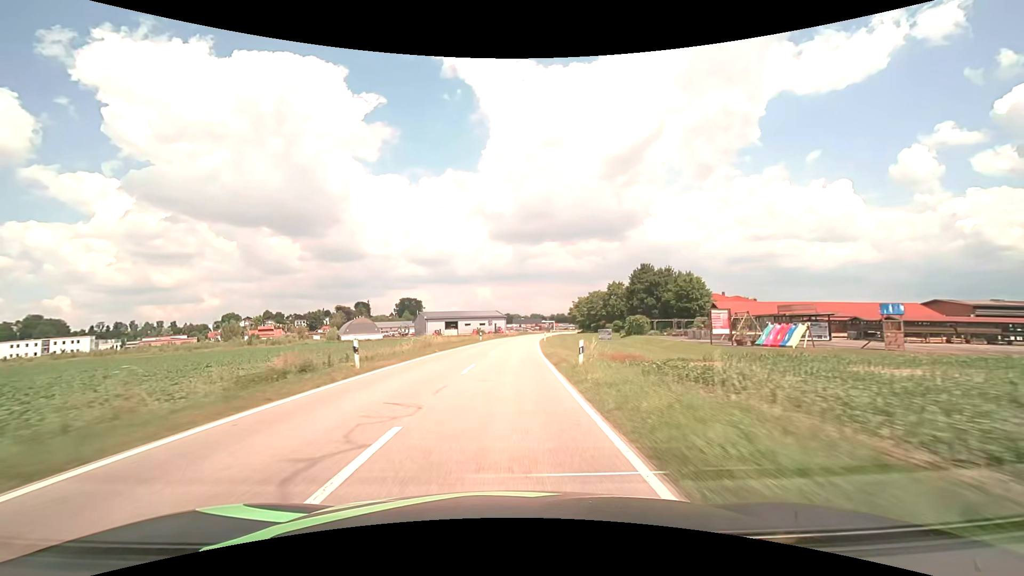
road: tertiary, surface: asphalt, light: Day
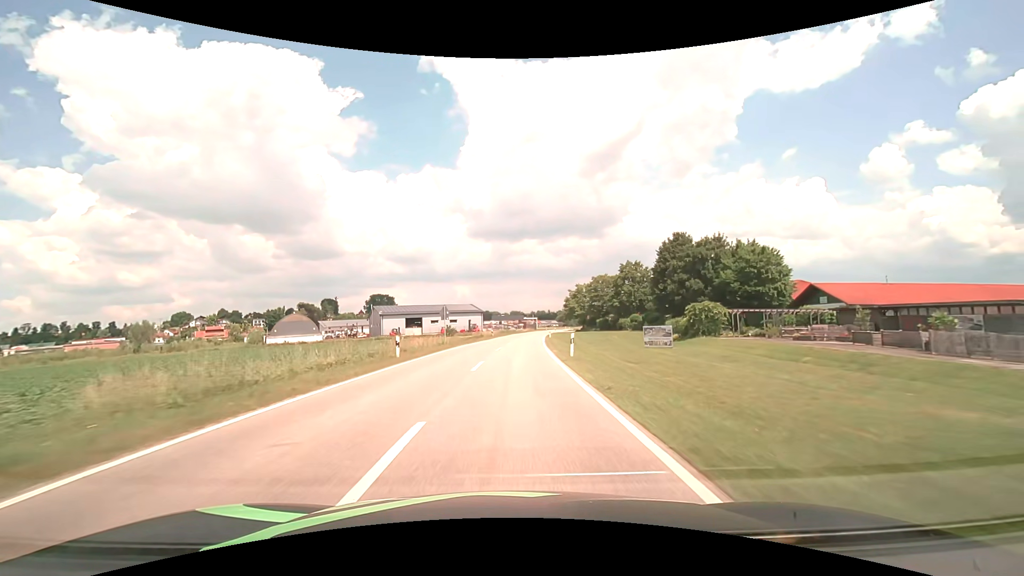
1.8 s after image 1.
(+0.7, +36.1) m; +2°
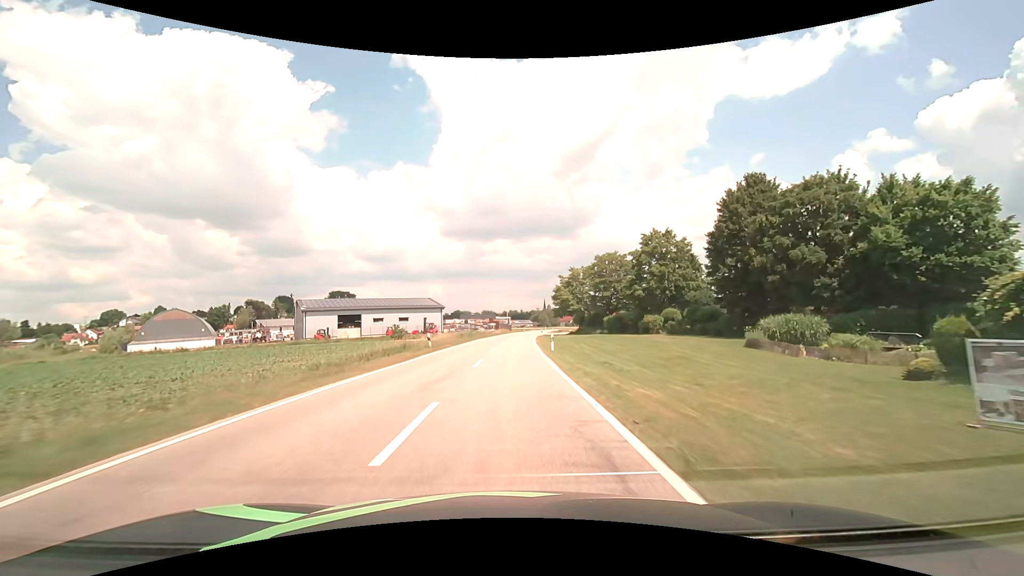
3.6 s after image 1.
(+1.0, +33.8) m; +3°
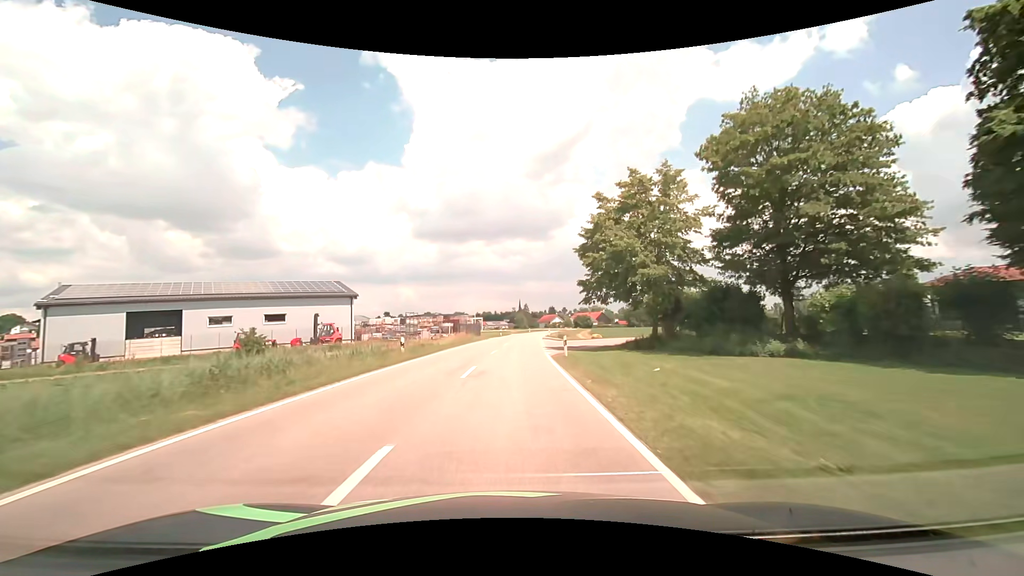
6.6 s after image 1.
(+1.3, +51.5) m; +3°
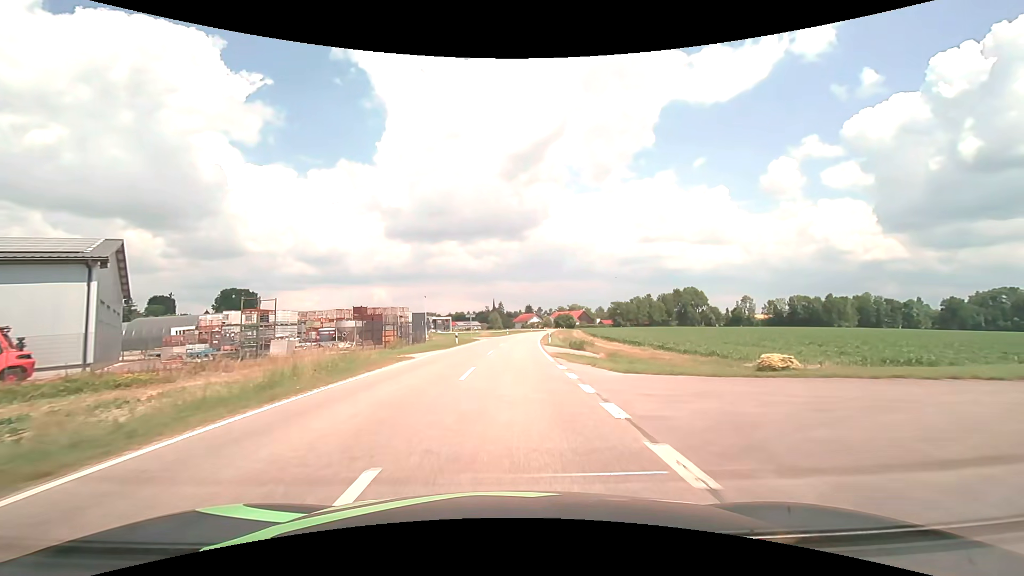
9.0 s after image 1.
(+0.9, +36.7) m; +3°
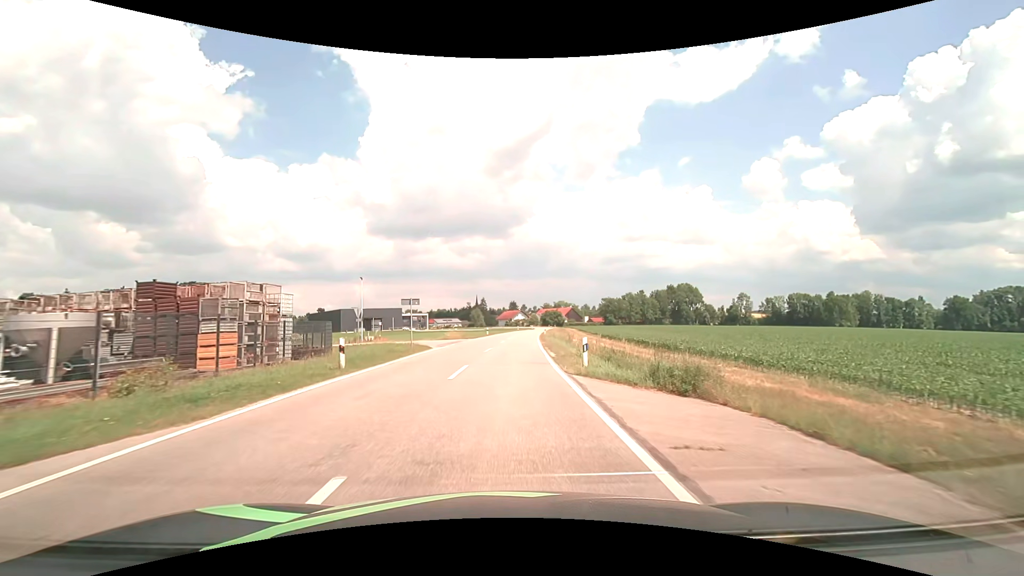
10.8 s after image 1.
(+0.4, +24.3) m; +2°
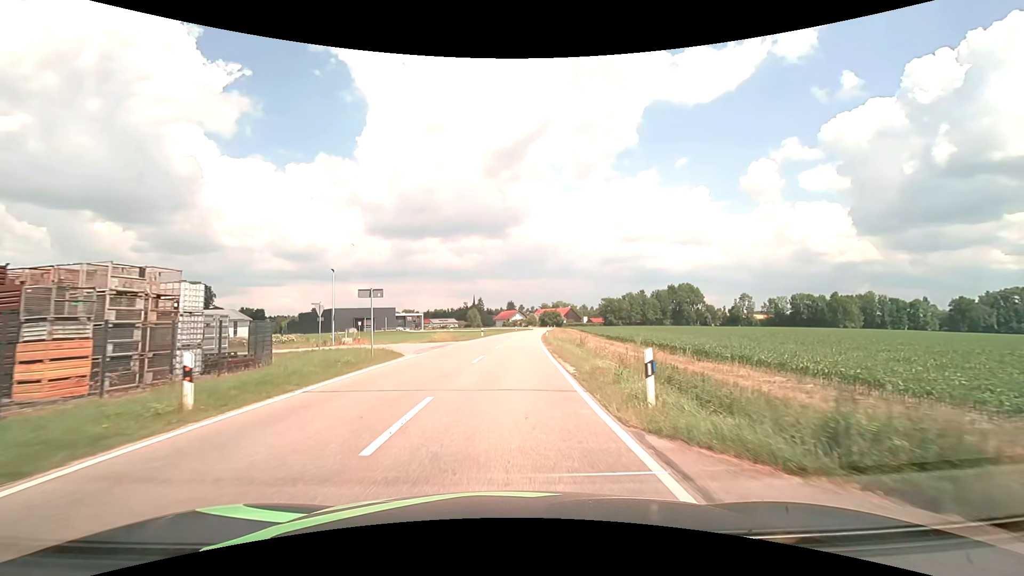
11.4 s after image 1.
(0.0, +7.1) m; 0°
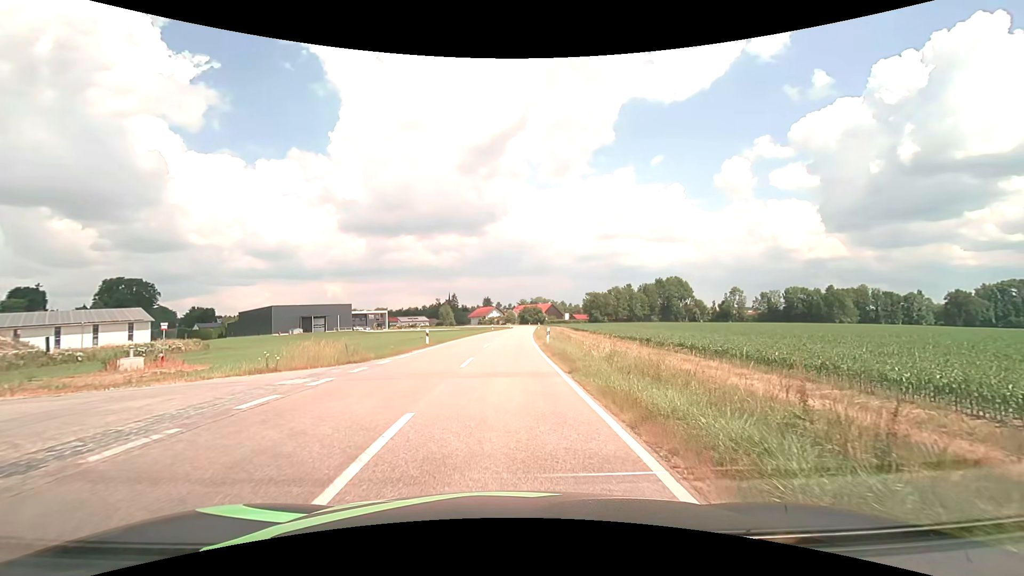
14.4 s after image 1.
(+0.5, +25.3) m; +3°
